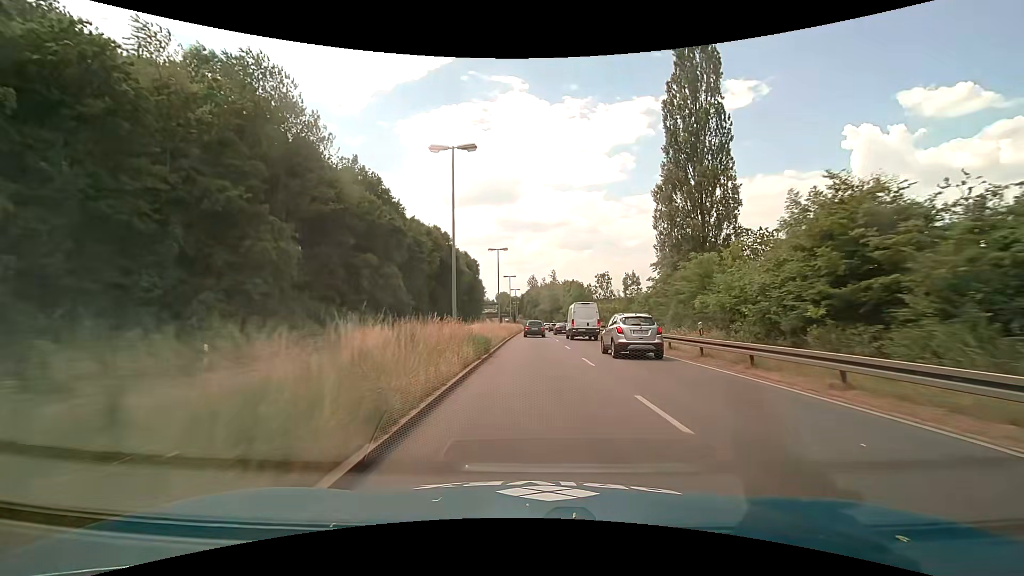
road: primary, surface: asphalt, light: Day
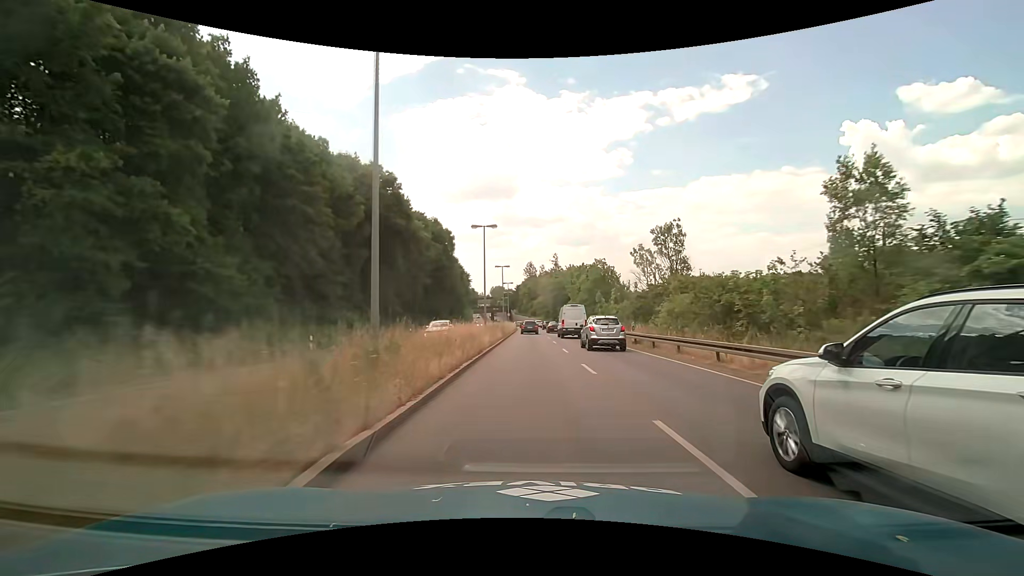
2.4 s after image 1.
(+0.1, +38.3) m; 0°
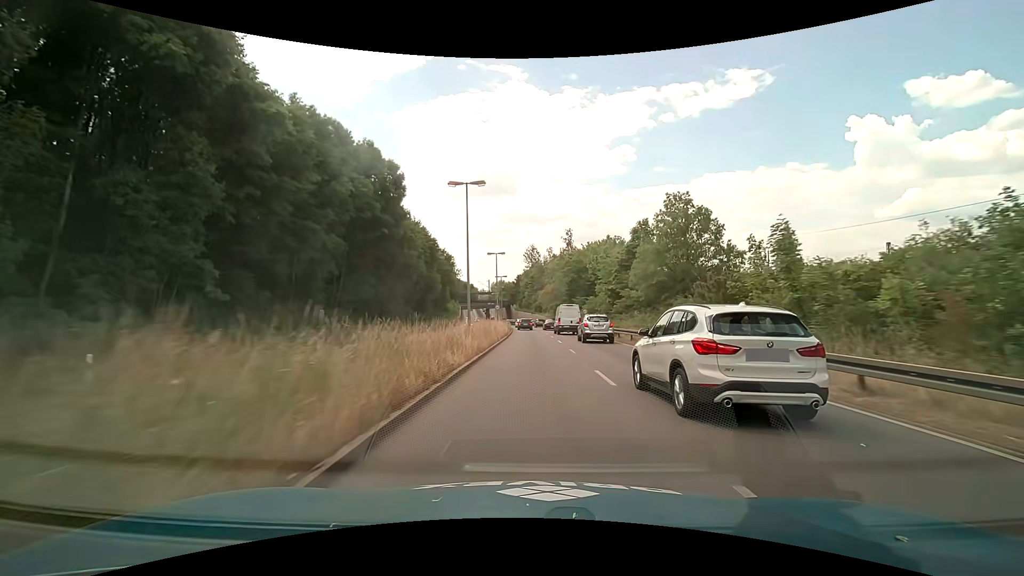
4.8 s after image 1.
(-0.1, +38.7) m; 0°
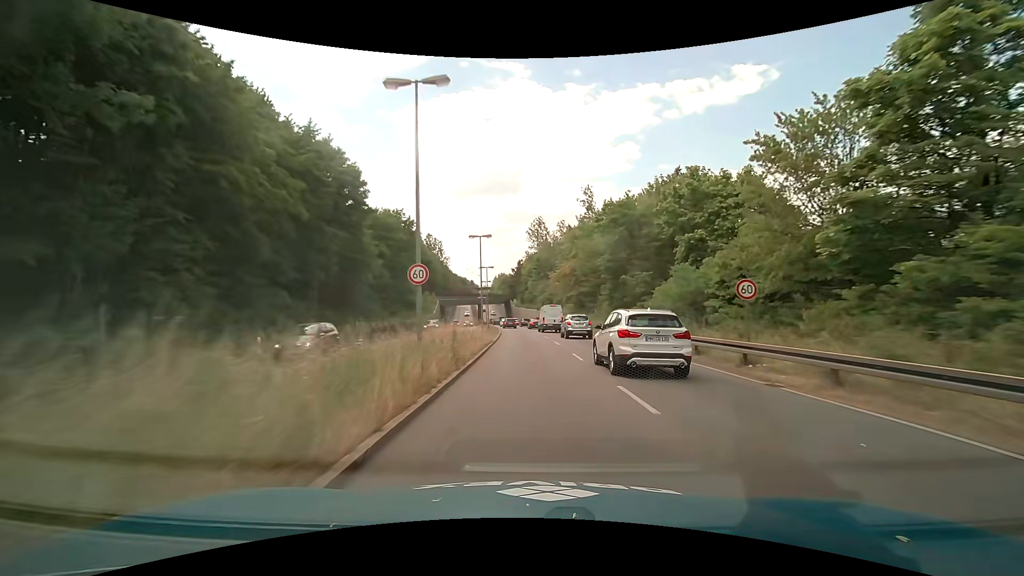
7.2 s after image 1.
(-0.1, +39.2) m; 0°
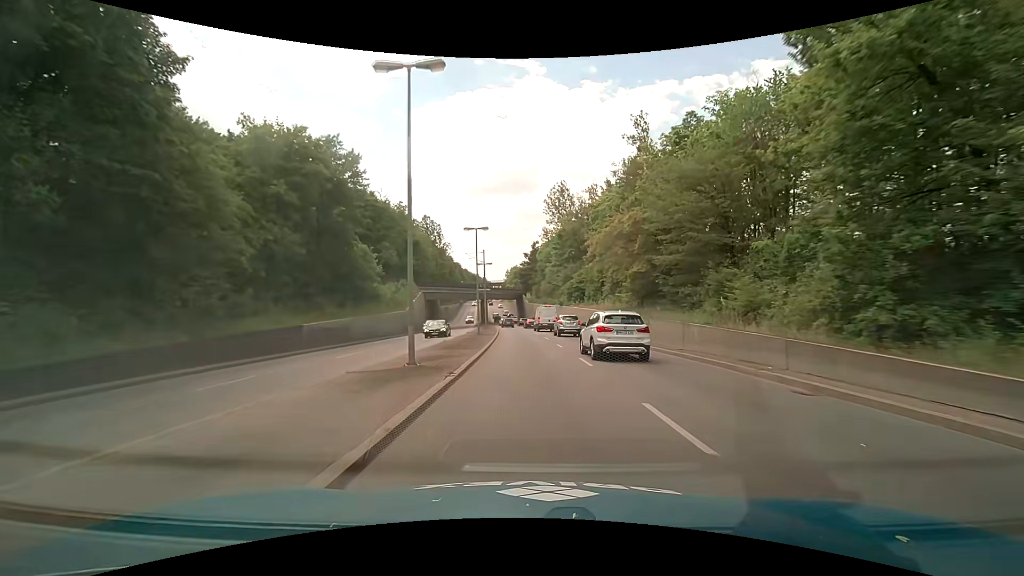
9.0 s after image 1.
(-0.4, +29.0) m; -2°
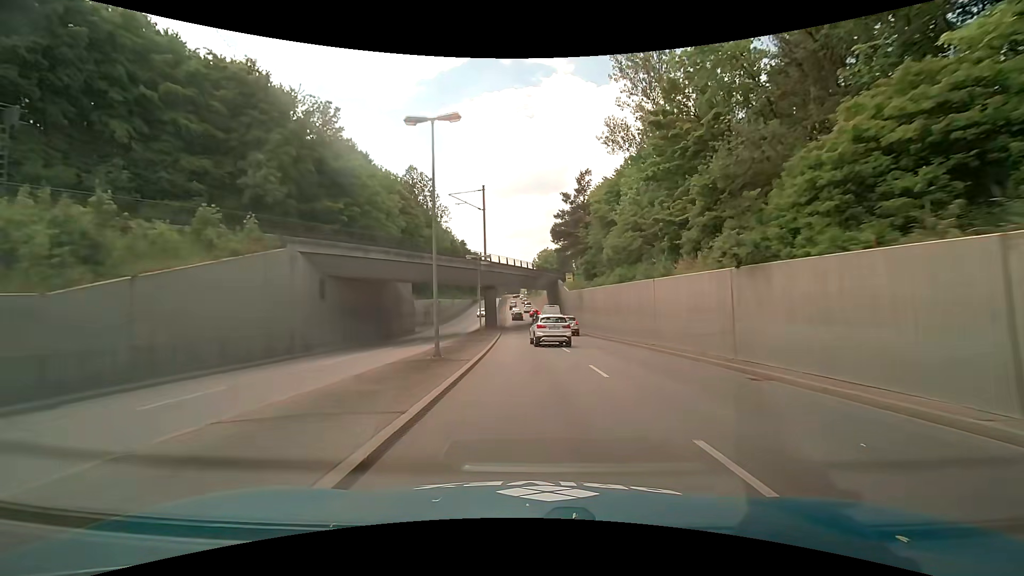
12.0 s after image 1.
(-1.6, +47.3) m; -4°
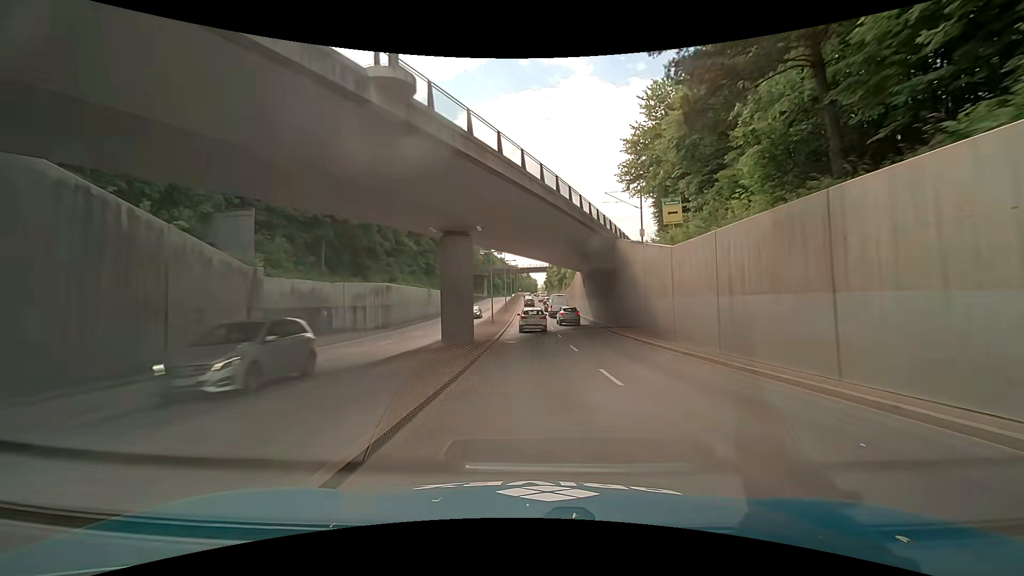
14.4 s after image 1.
(-0.8, +37.9) m; -2°
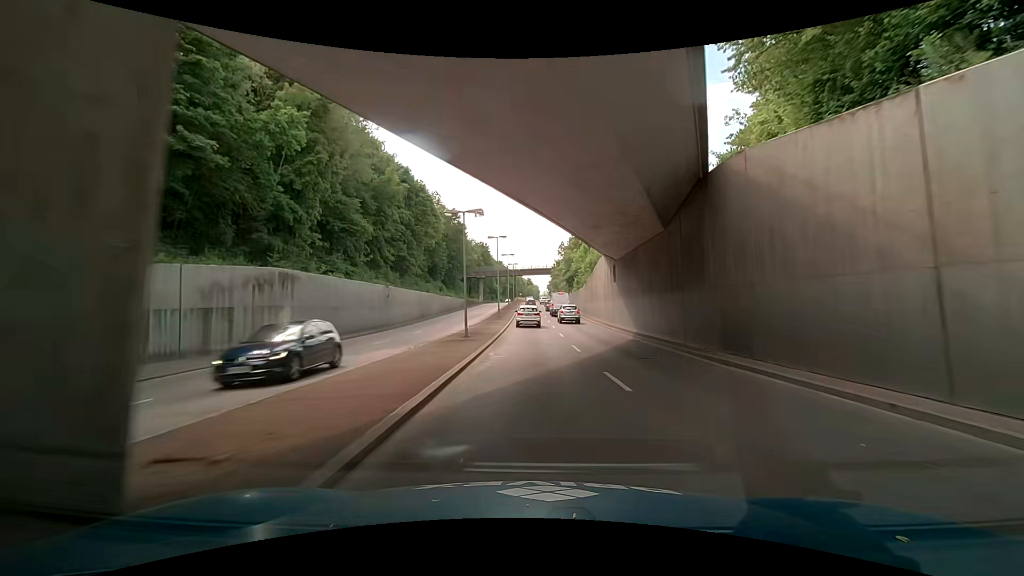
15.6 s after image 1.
(-0.1, +18.9) m; 0°
(0, +10) (0, +20) (0, +30) (0, +40) (0, +50) (0, +60) (0, +70) (0, +80) (0, +90) (0, +100) m
